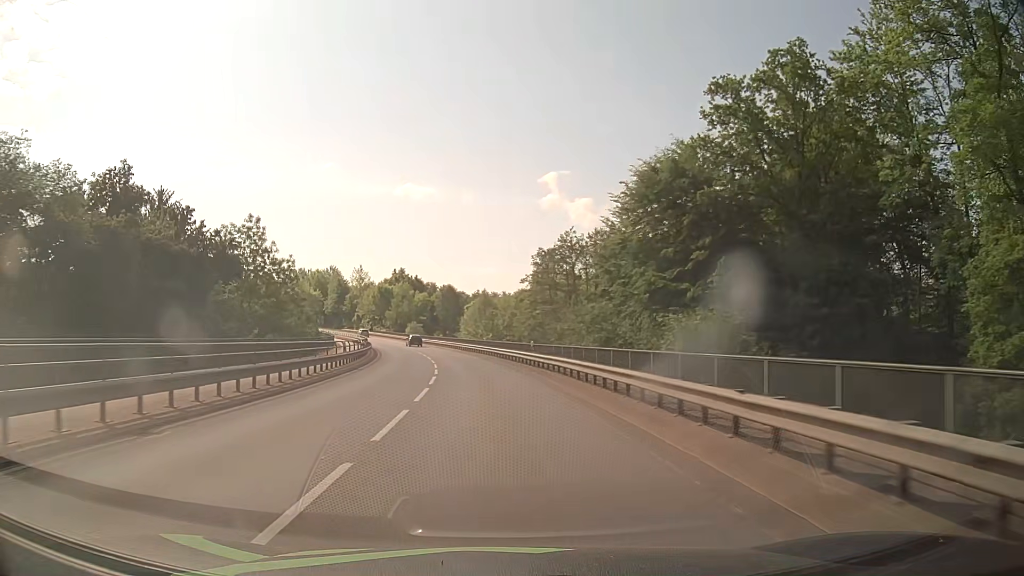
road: secondary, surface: asphalt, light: Day
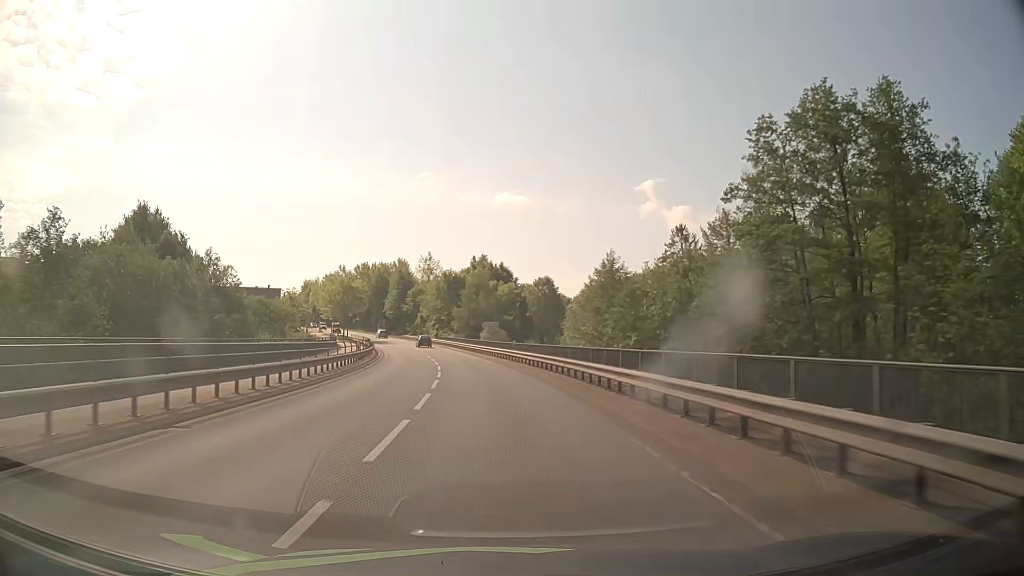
(-3.2, +43.9) m; -8°
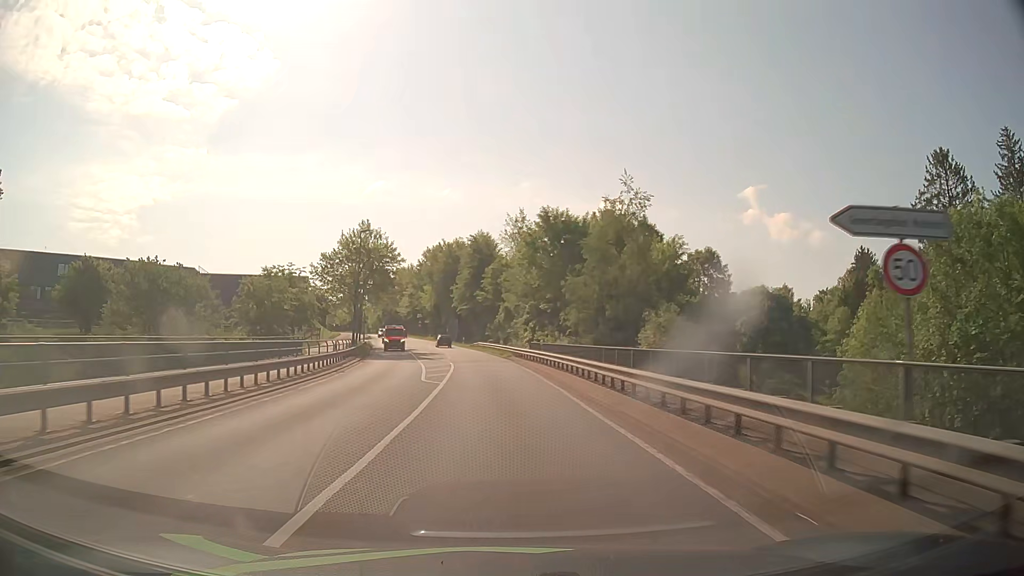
(-4.5, +52.6) m; -9°
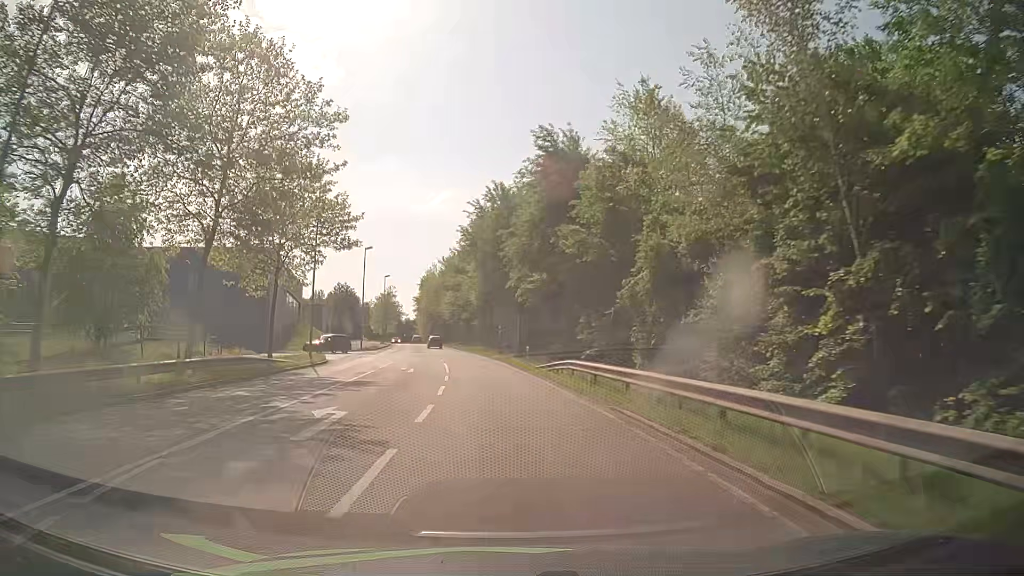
(-2.5, +46.7) m; -6°
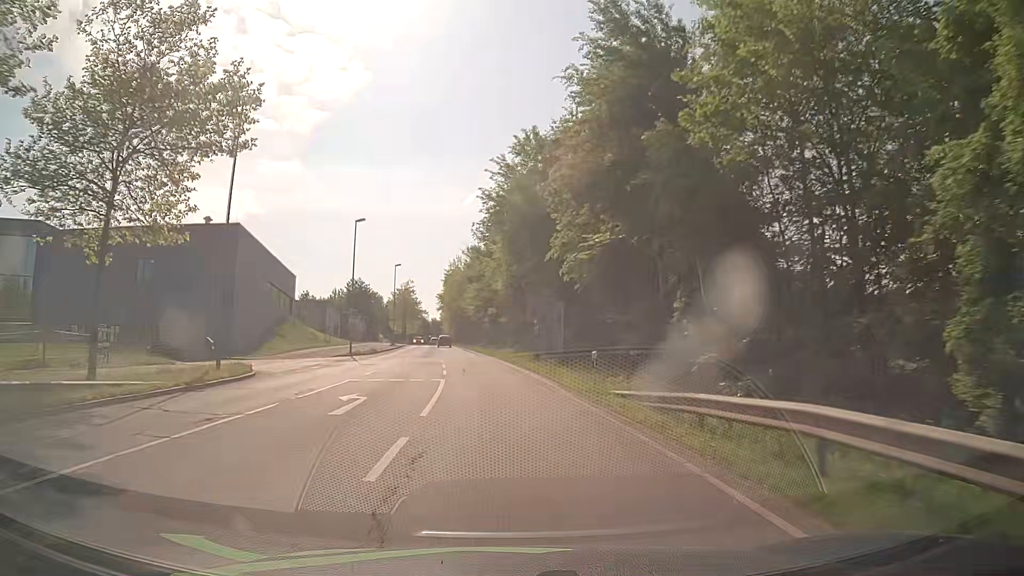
(-0.3, +16.8) m; -3°
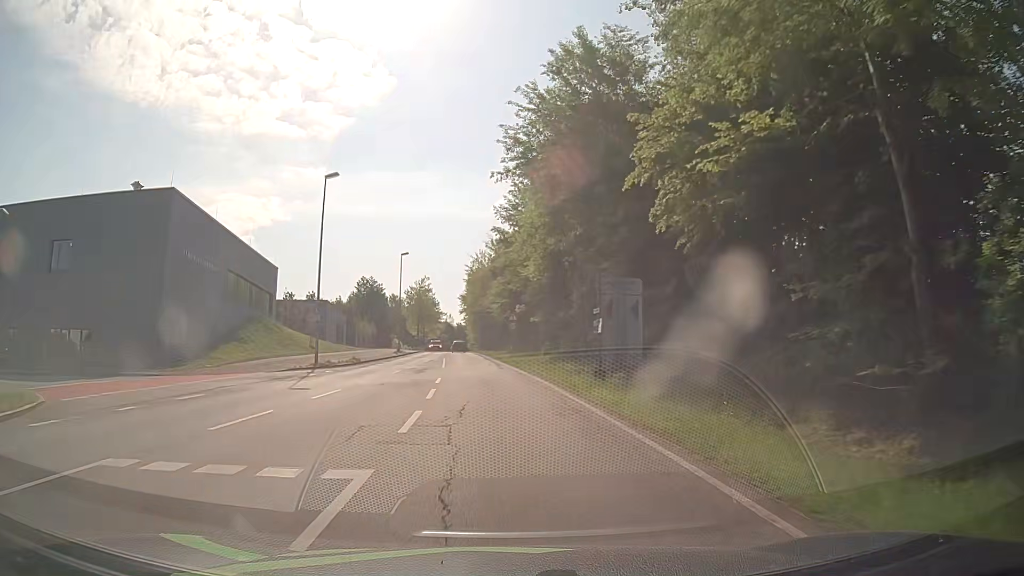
(-0.3, +16.0) m; -2°
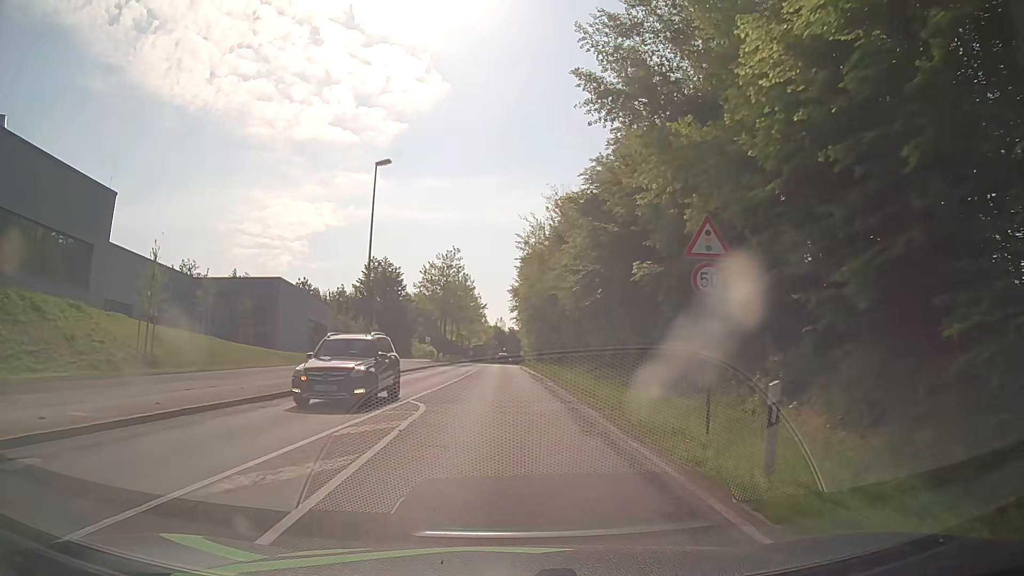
(-1.9, +37.9) m; -4°
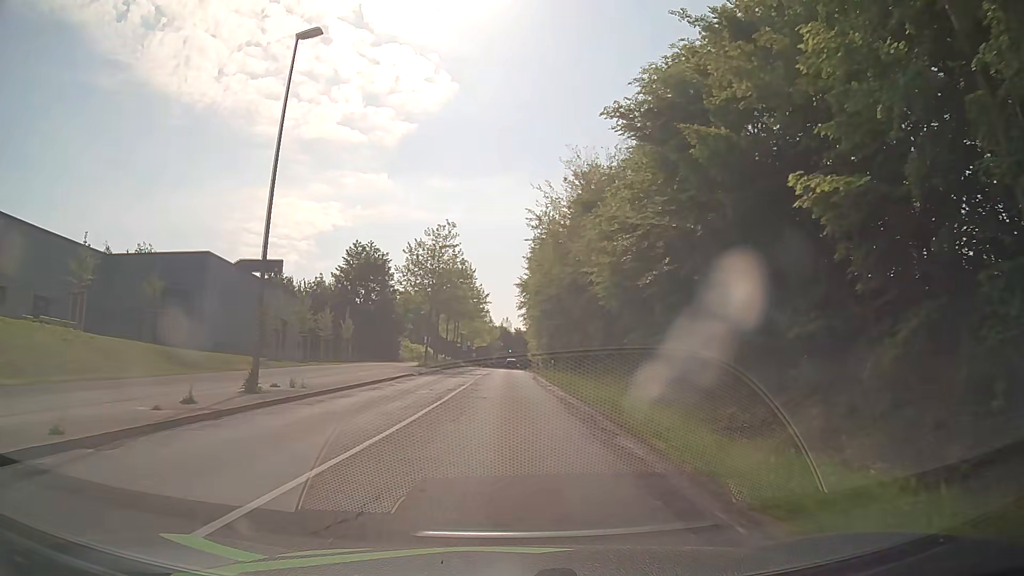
(-0.3, +14.9) m; -1°
(0, +10) (0, +20) (0, +30) (0, +40) (0, +50) (0, +60) (0, +70) (0, +80) (+1, +90) (+1, +100) m
